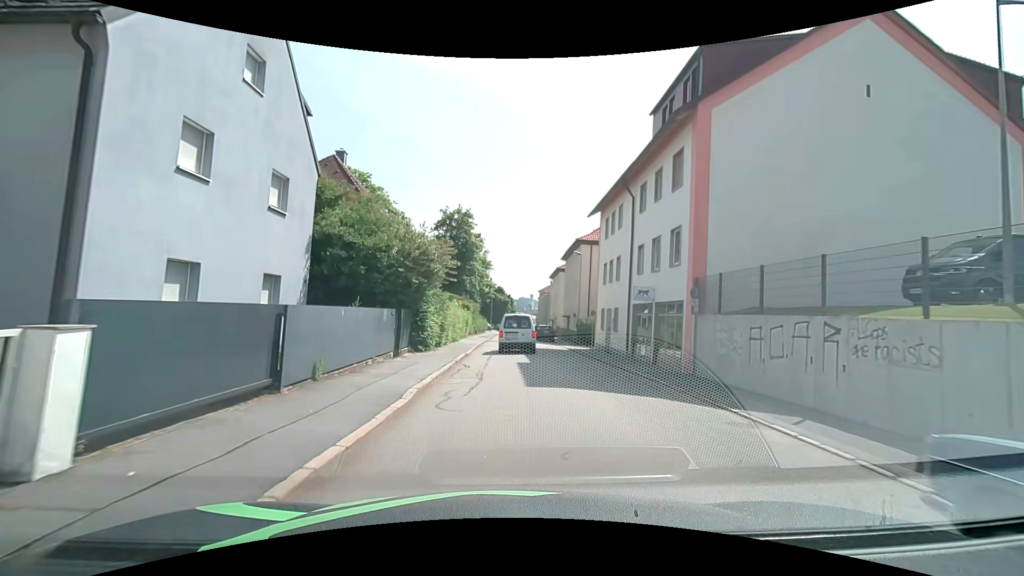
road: residential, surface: asphalt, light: Day
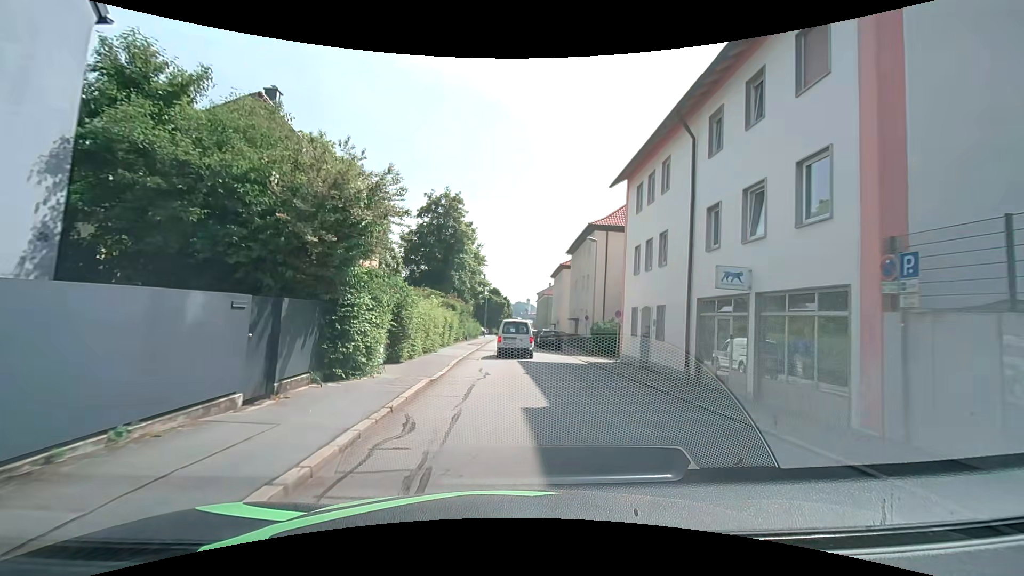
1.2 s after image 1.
(-0.1, +9.1) m; 0°
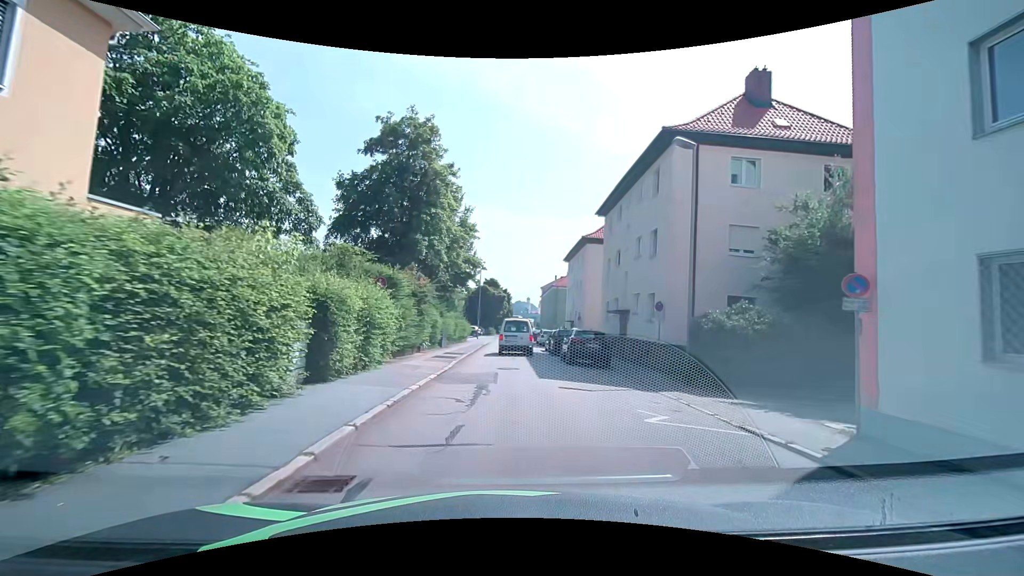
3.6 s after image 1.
(-0.1, +18.4) m; 0°
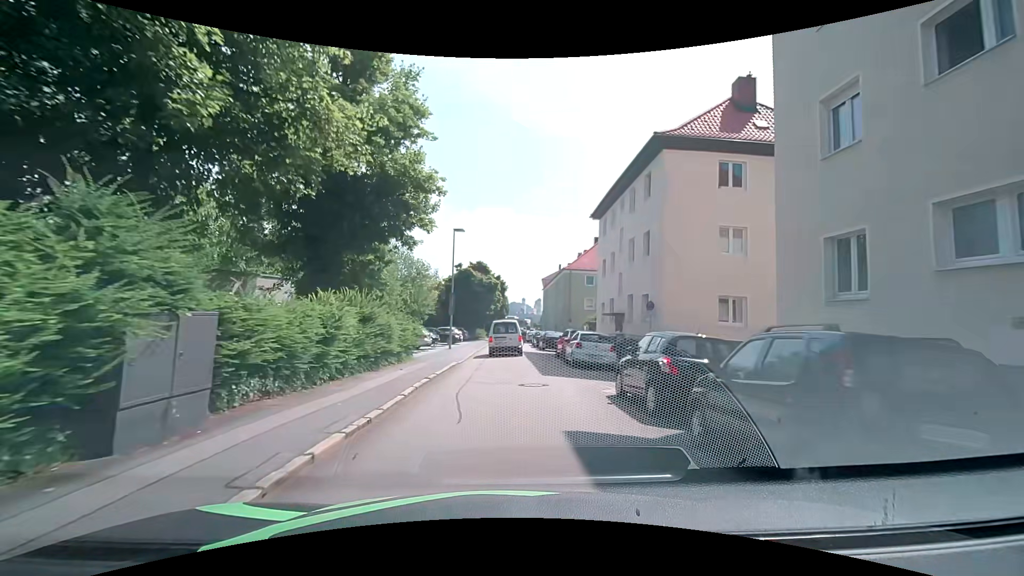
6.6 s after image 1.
(+0.3, +23.8) m; 0°
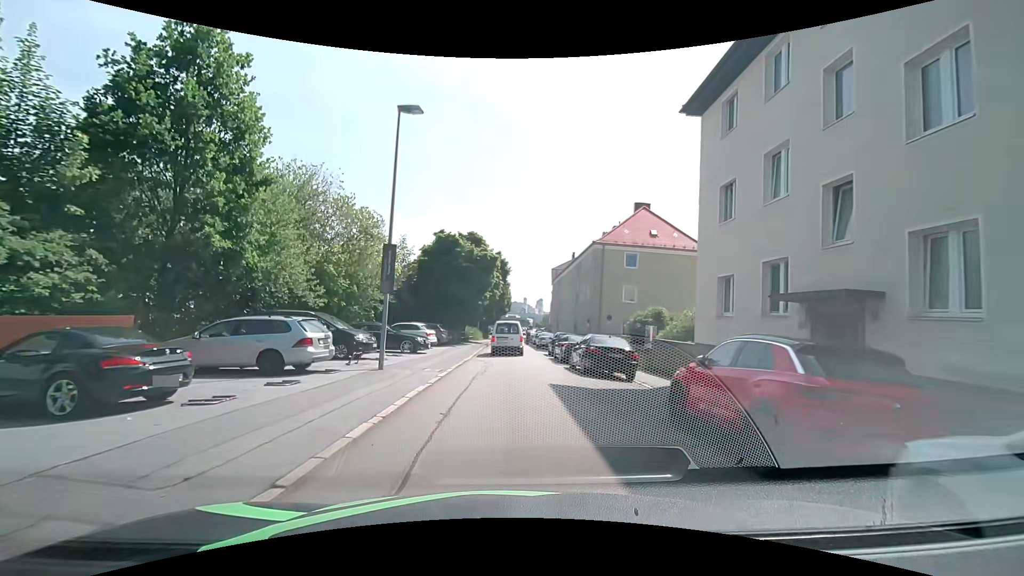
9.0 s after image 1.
(+0.4, +18.6) m; +1°
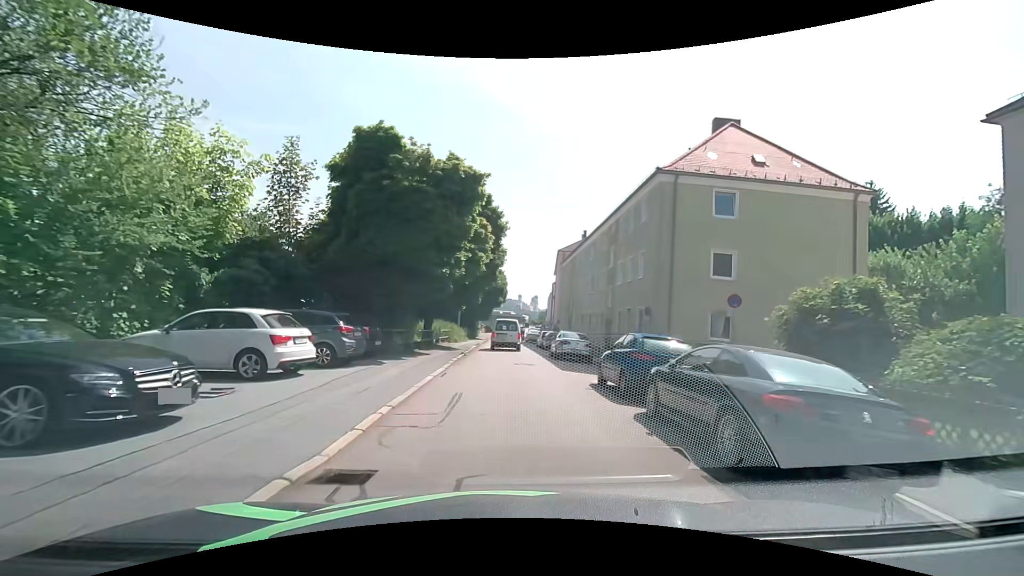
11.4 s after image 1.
(+0.1, +18.3) m; +1°
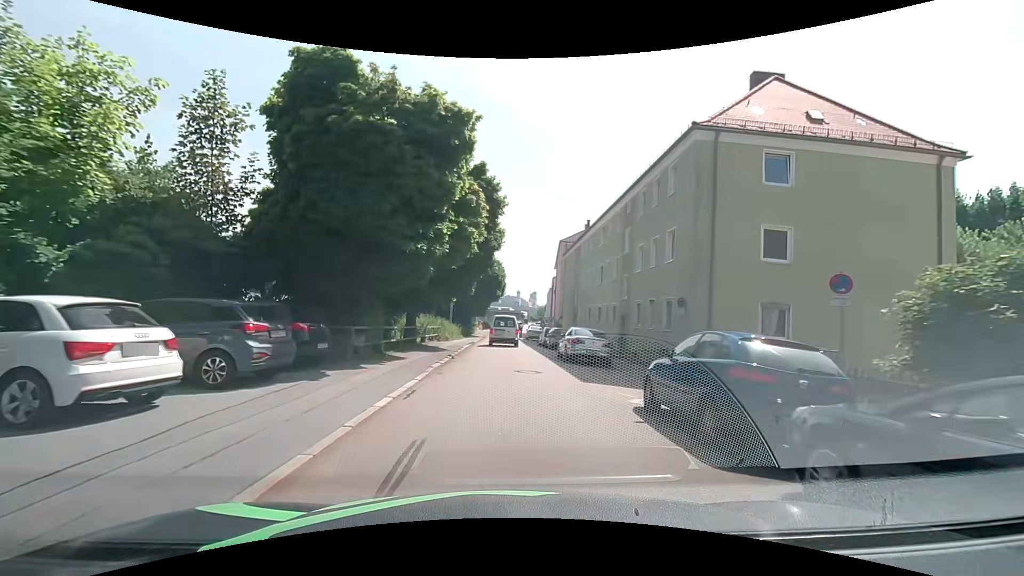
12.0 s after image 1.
(0.0, +4.6) m; 0°
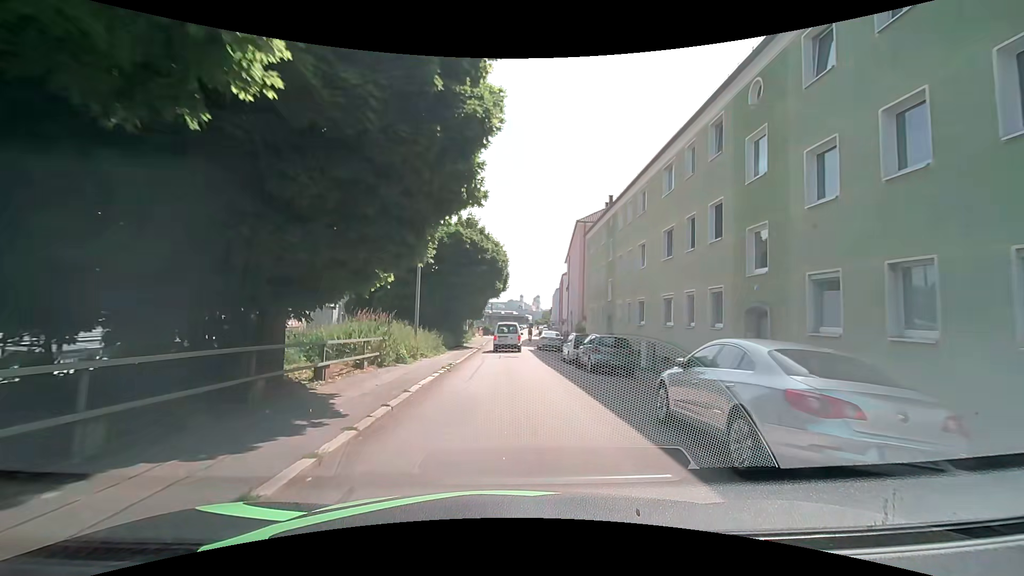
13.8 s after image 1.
(0.0, +14.3) m; -1°
(0, +10) (0, +20) (0, +30) (+1, +40) (+1, +50) (+2, +60) (+4, +70) (+5, +80) (+6, +90) (+6, +100) m
